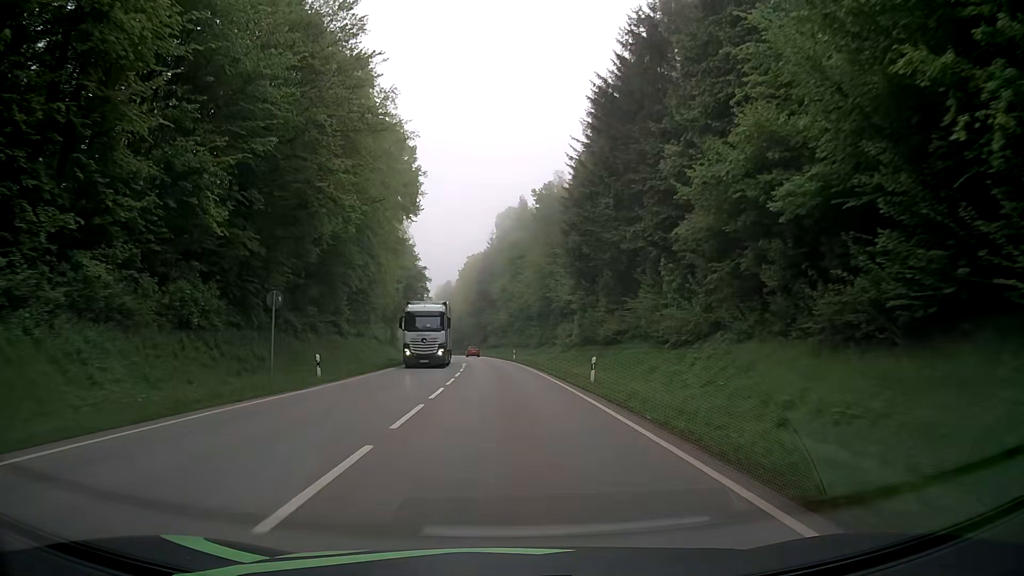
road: secondary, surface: asphalt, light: Day
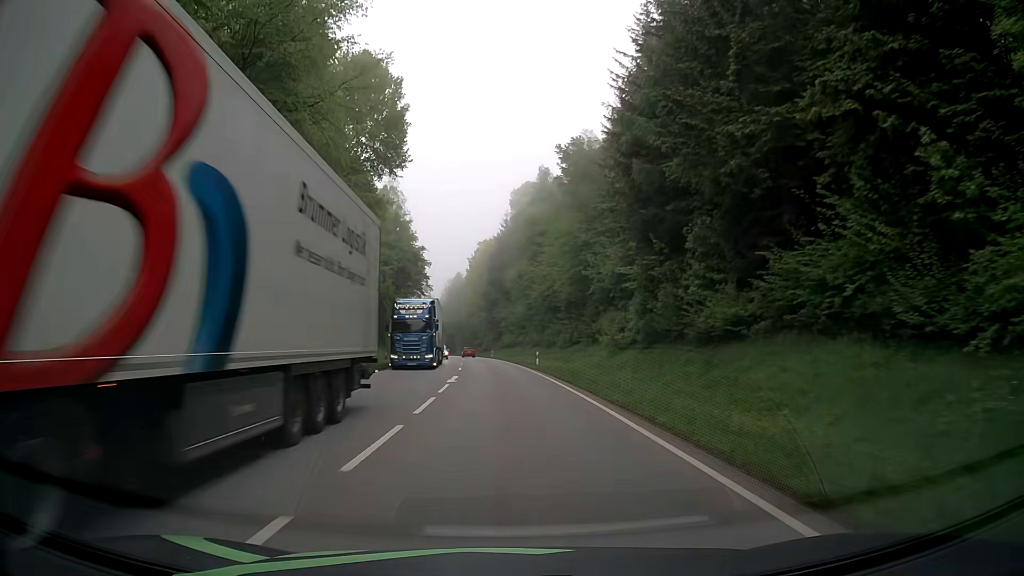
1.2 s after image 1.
(-0.2, +21.7) m; -1°
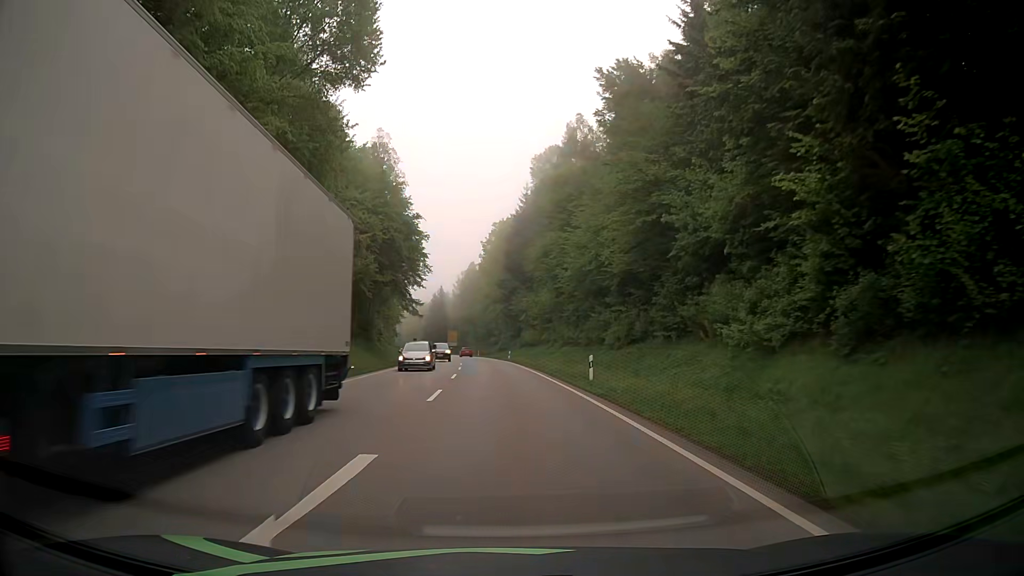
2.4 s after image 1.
(-0.3, +21.7) m; -1°
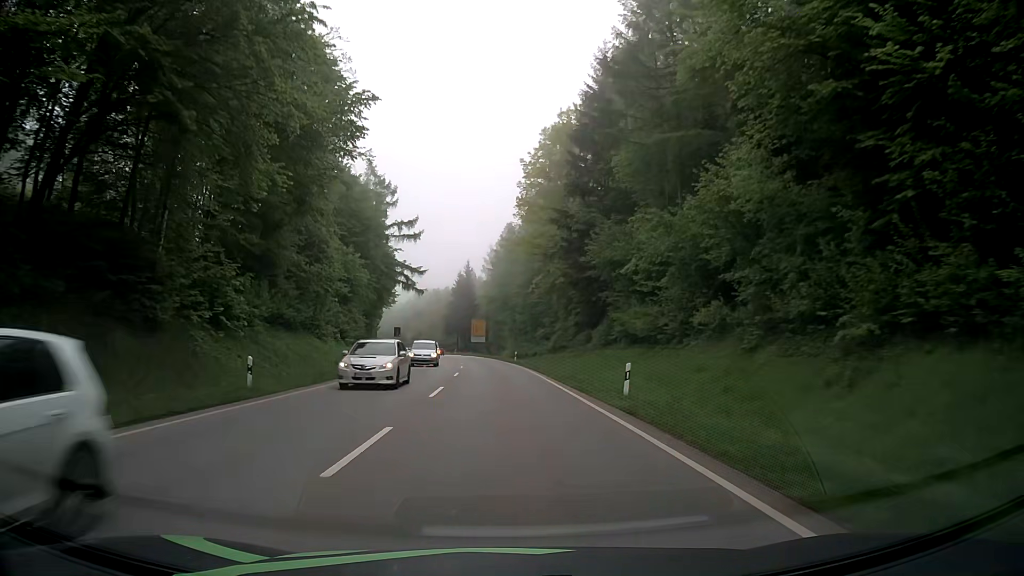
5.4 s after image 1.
(-2.2, +54.0) m; -4°
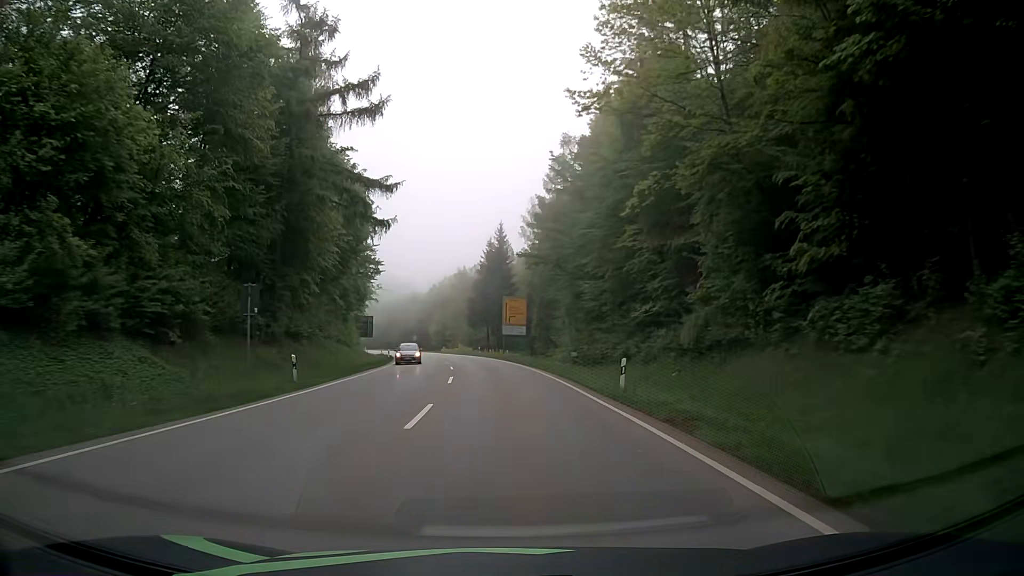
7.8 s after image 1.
(-1.1, +43.2) m; -3°
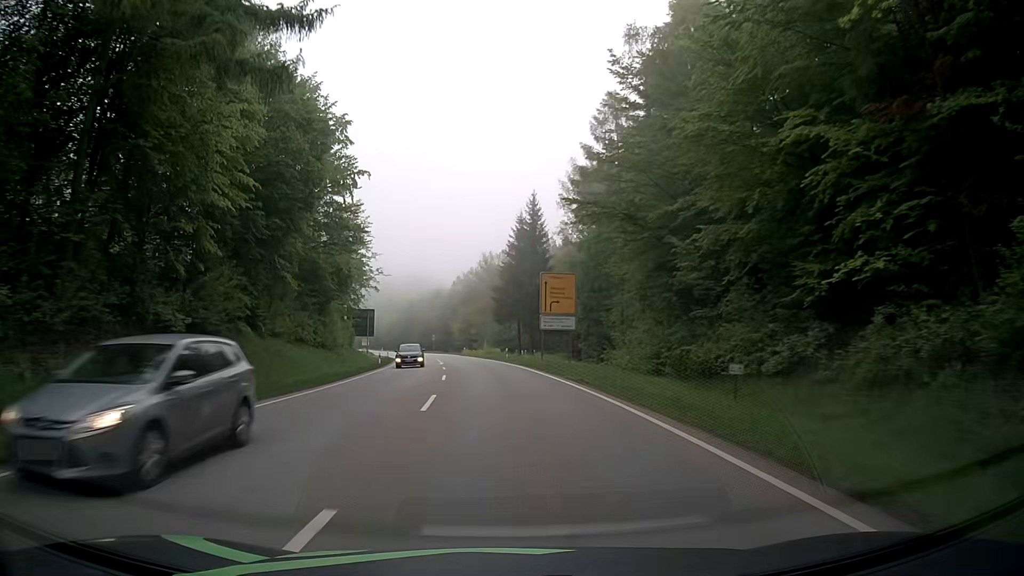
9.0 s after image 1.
(-0.5, +21.6) m; -3°
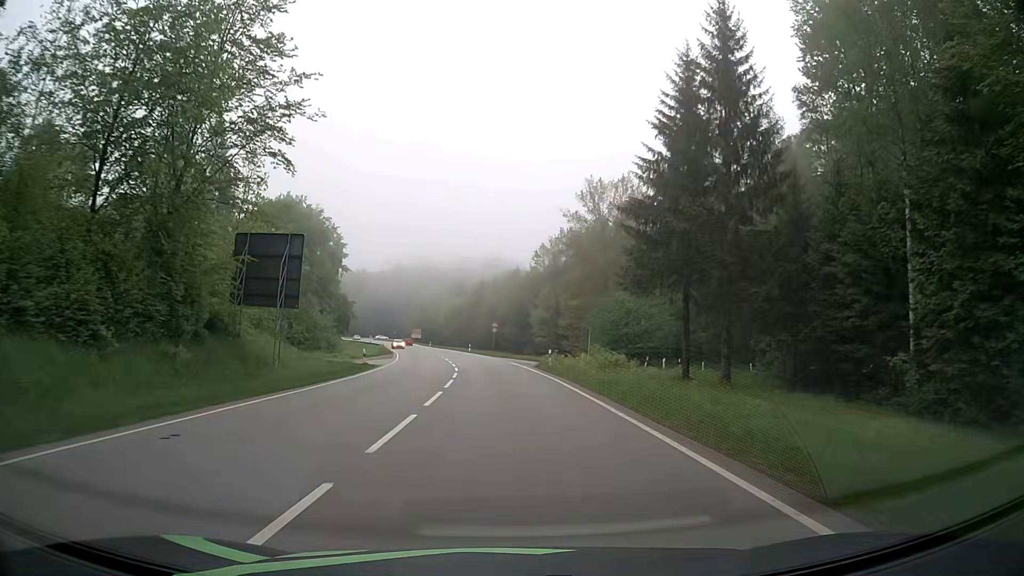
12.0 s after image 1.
(-3.5, +53.9) m; -8°
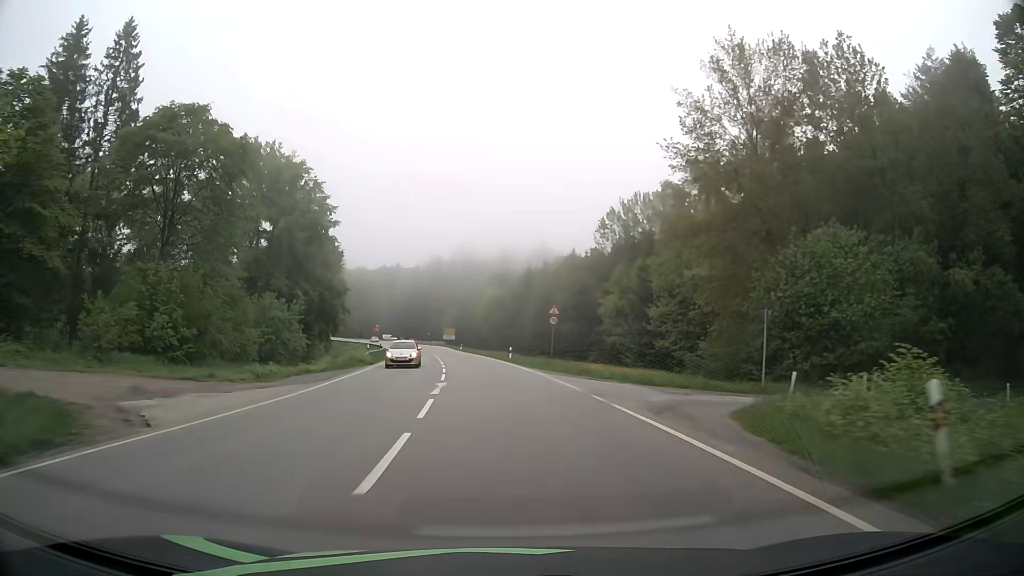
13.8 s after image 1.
(-0.6, +32.5) m; -3°
(0, +10) (-1, +20) (-1, +30) (-2, +40) (-3, +50) (-4, +60) (-6, +70) (-7, +80) (-9, +89) (-11, +99) m
